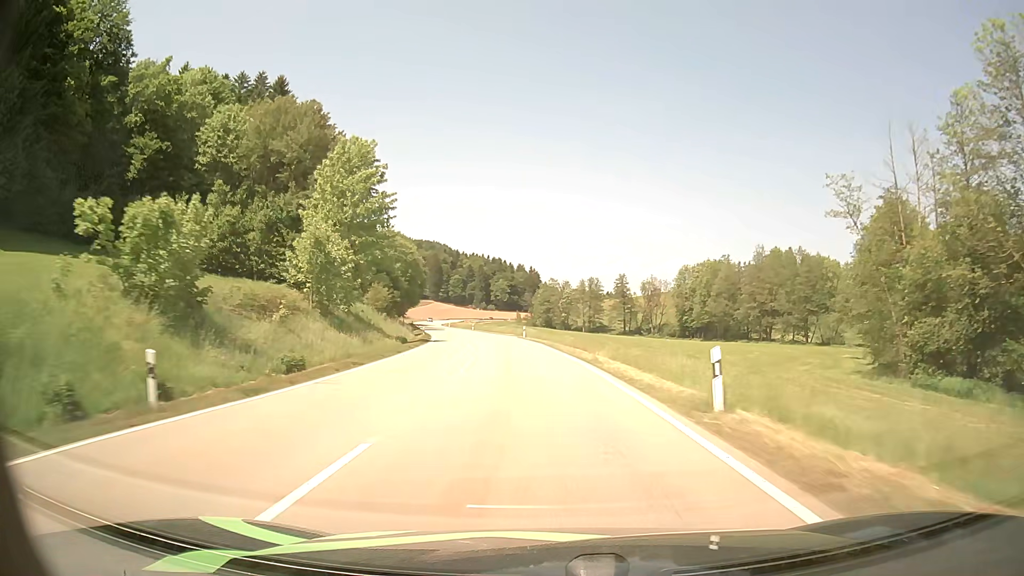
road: secondary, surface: asphalt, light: Day
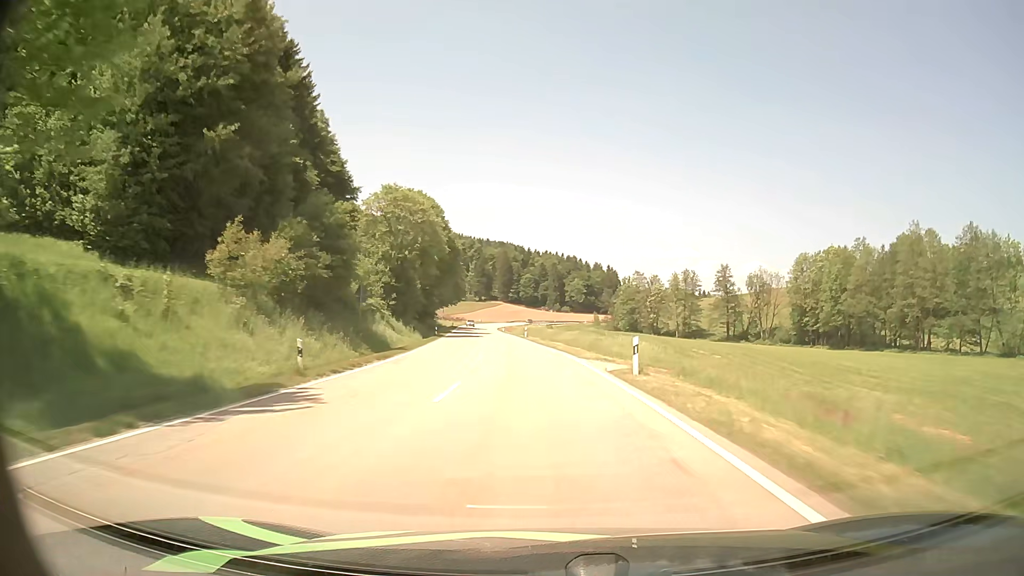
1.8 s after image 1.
(-2.4, +42.4) m; -6°
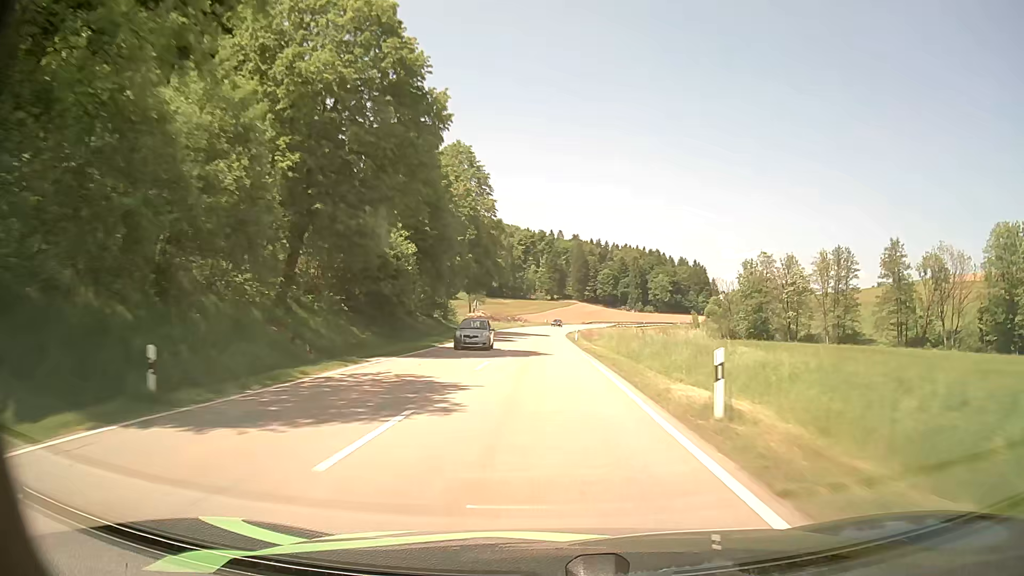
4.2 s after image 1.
(-3.6, +57.1) m; -7°
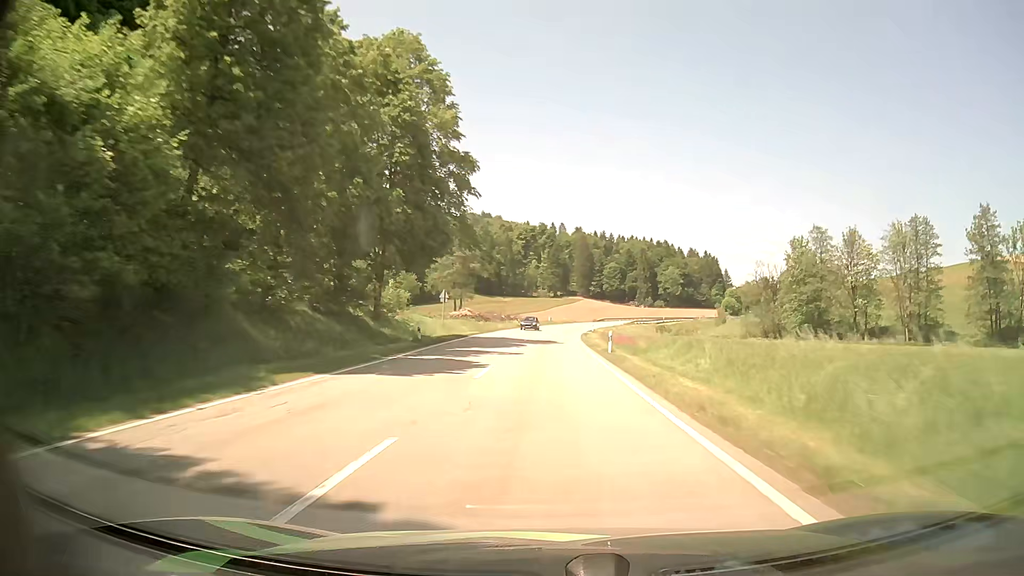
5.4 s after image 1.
(-0.1, +28.4) m; 0°
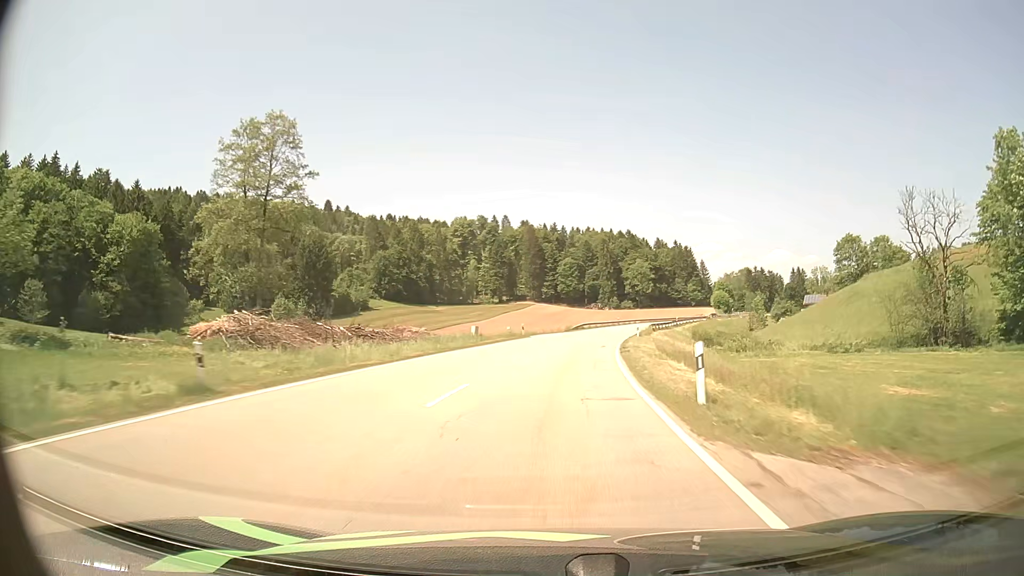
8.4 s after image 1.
(+1.8, +70.0) m; +4°
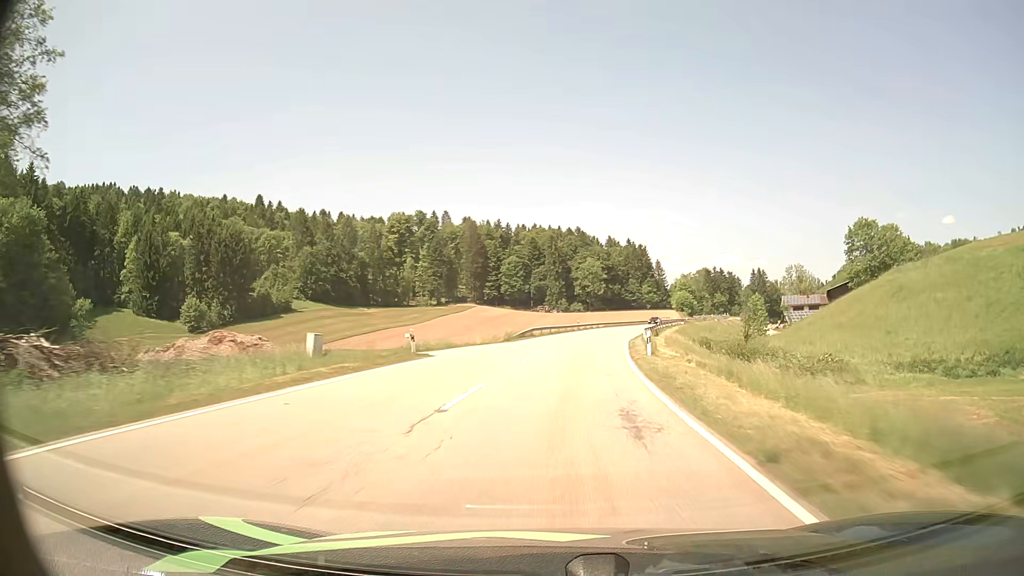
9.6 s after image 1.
(+1.0, +27.4) m; +4°
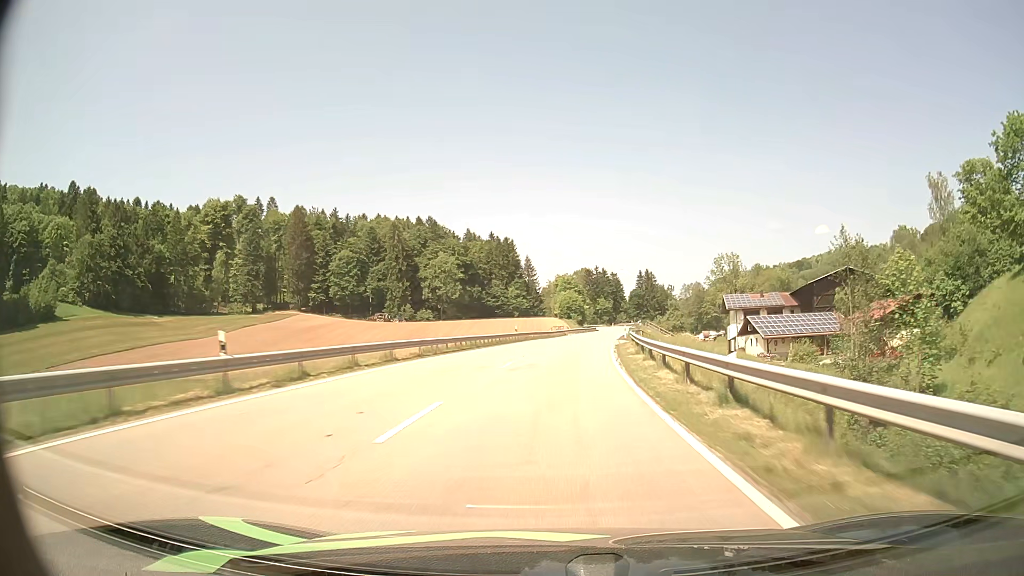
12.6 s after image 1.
(+7.8, +66.2) m; +12°
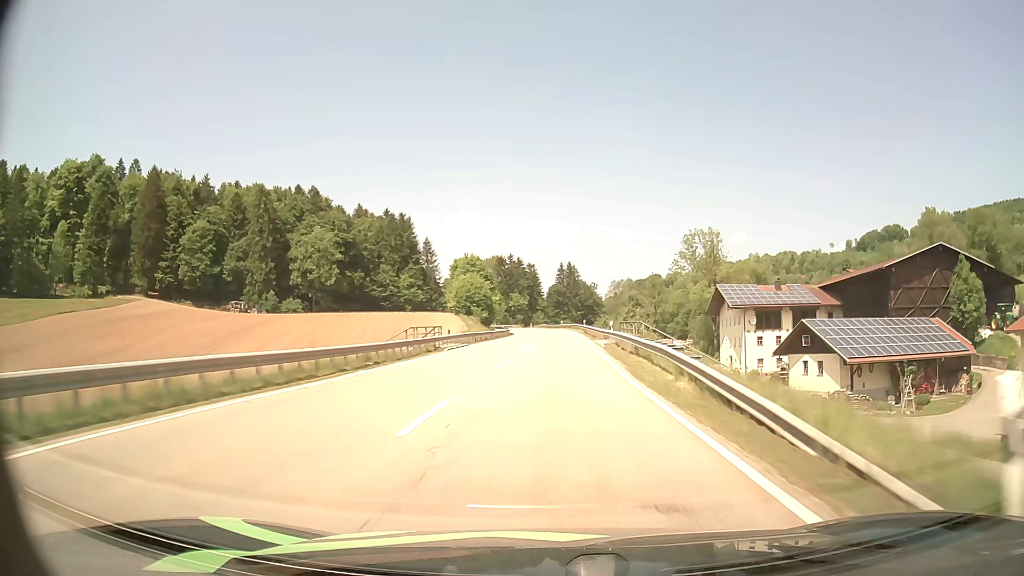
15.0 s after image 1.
(+3.2, +52.1) m; +8°
(0, +10) (0, +20) (0, +30) (+1, +40) (+1, +50) (+1, +60) (+1, +70) (+1, +80) (+1, +90) (0, +100) m
